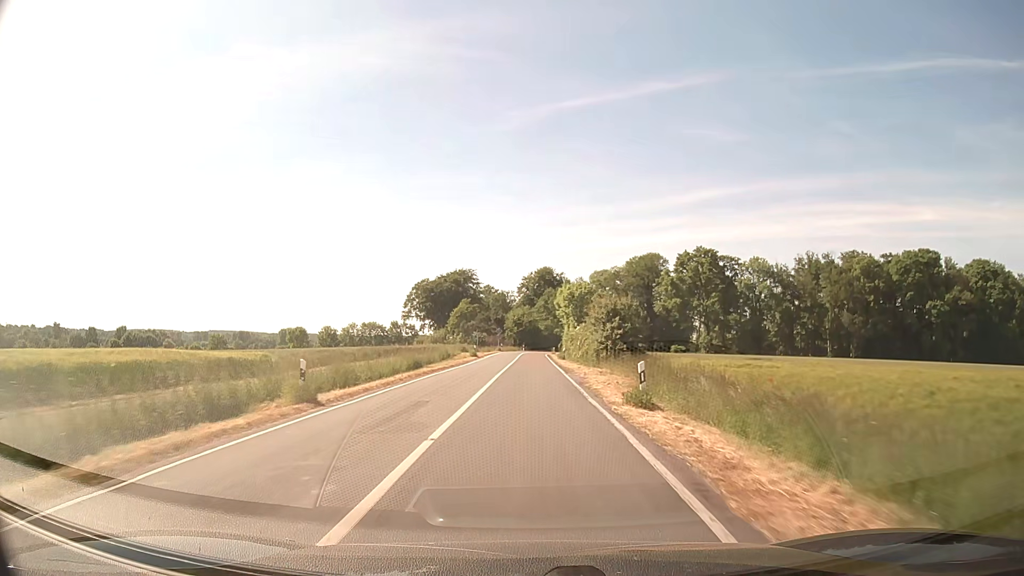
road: secondary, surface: asphalt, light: Day
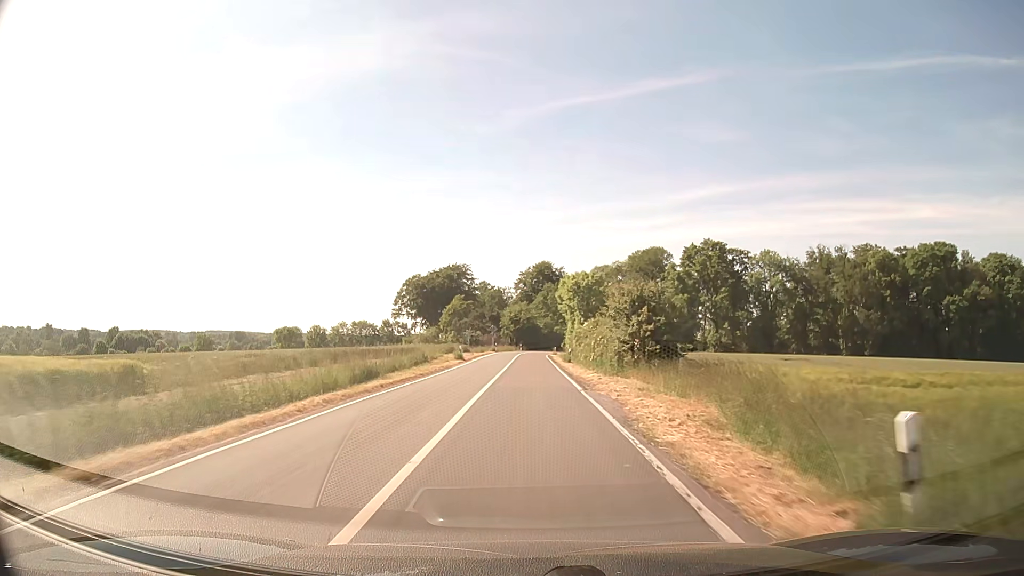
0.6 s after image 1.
(0.0, +10.8) m; 0°
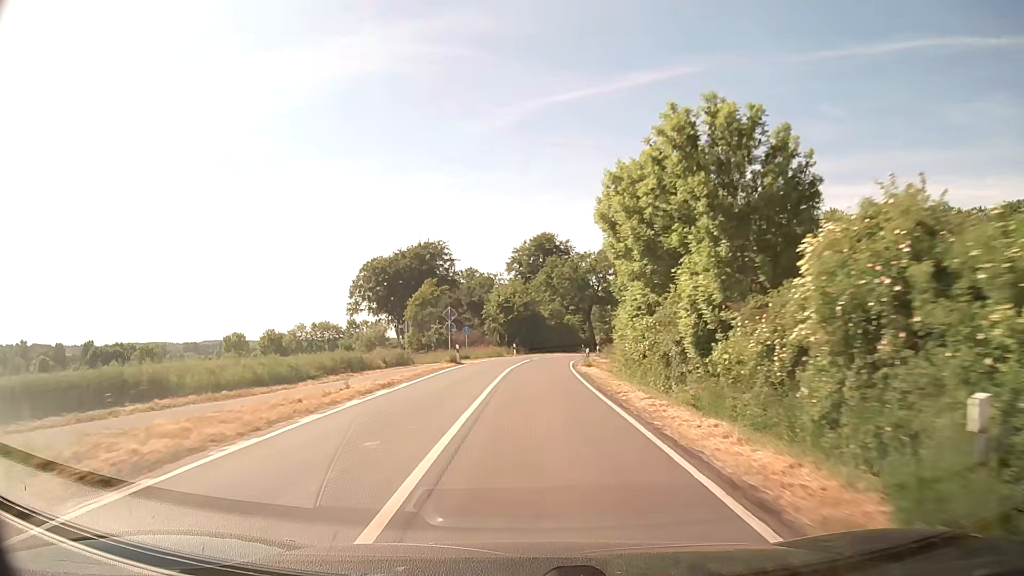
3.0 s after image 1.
(0.0, +43.3) m; 0°
